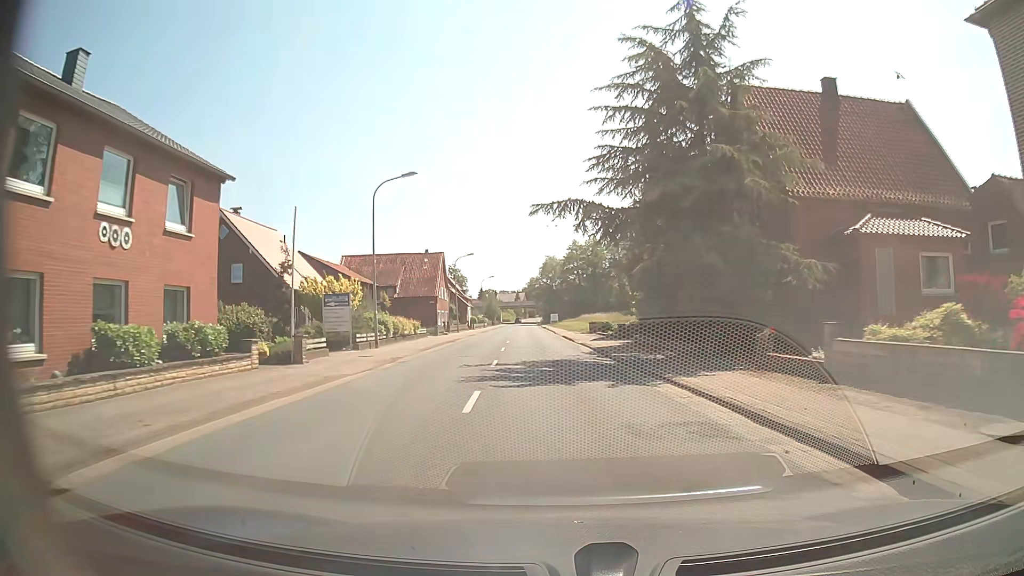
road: secondary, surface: asphalt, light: Day
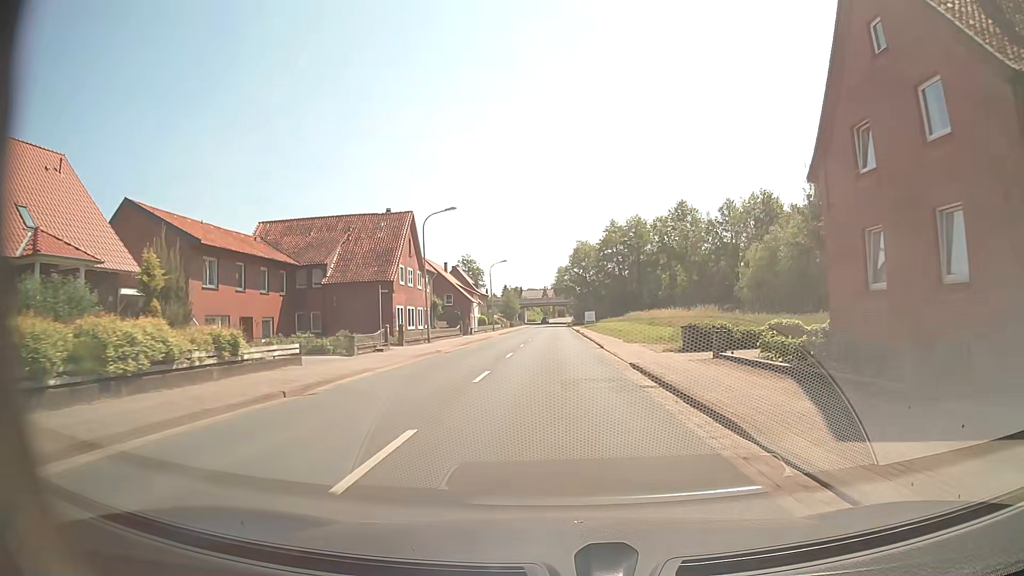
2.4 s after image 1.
(-0.7, +31.7) m; -3°
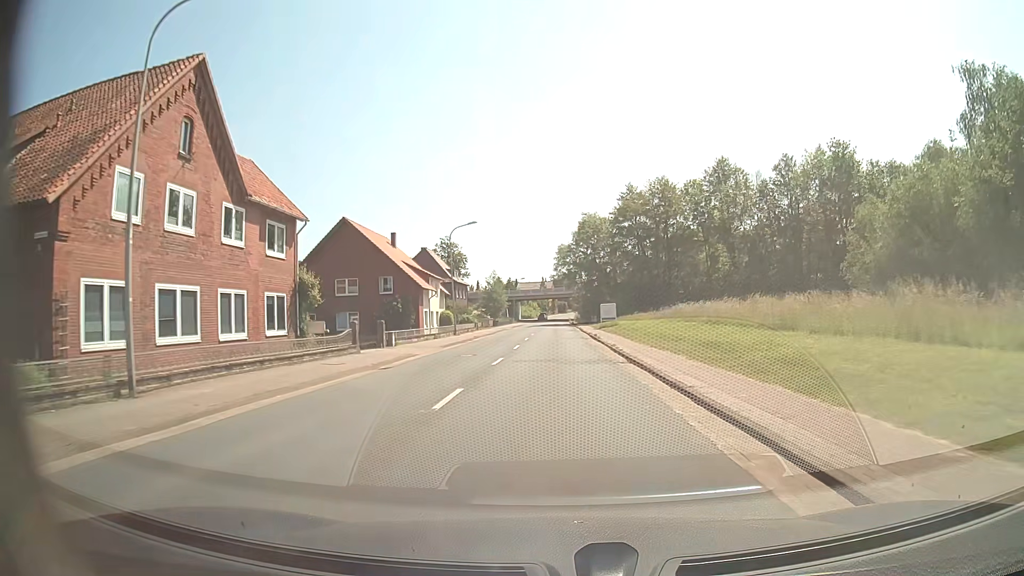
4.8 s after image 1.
(+0.2, +31.8) m; 0°
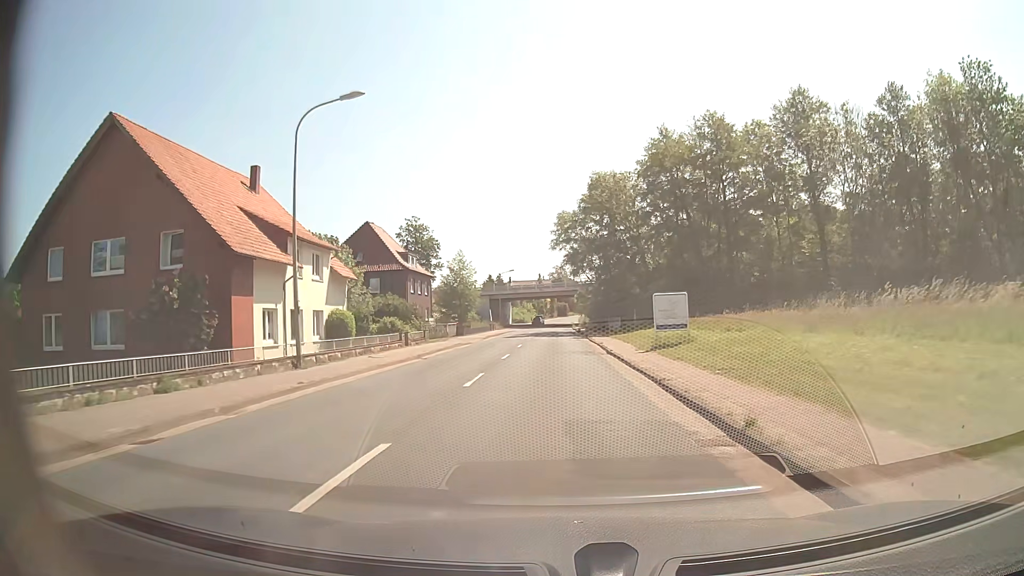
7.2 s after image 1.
(+0.1, +32.2) m; 0°
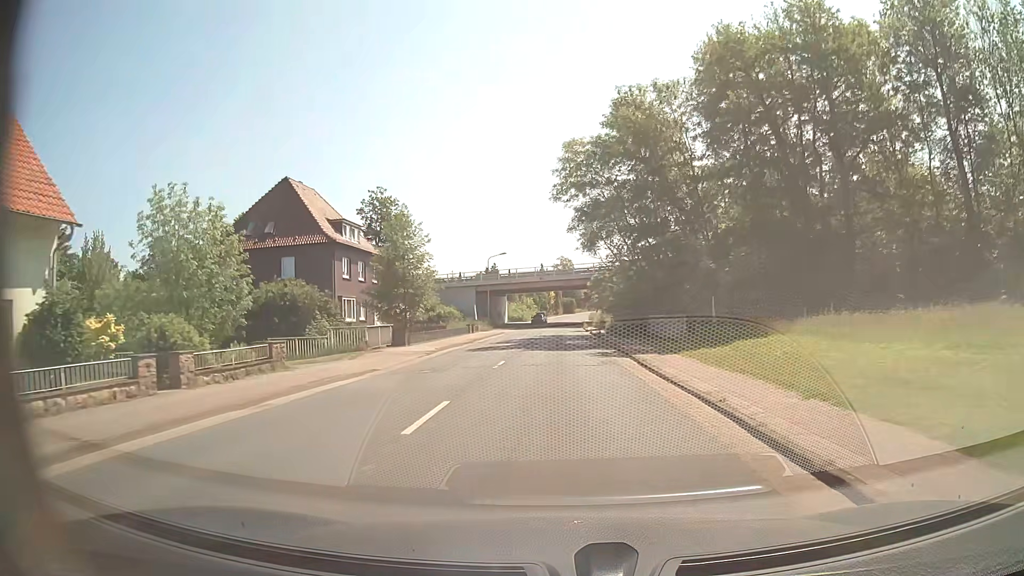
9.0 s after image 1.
(-0.1, +24.2) m; -1°
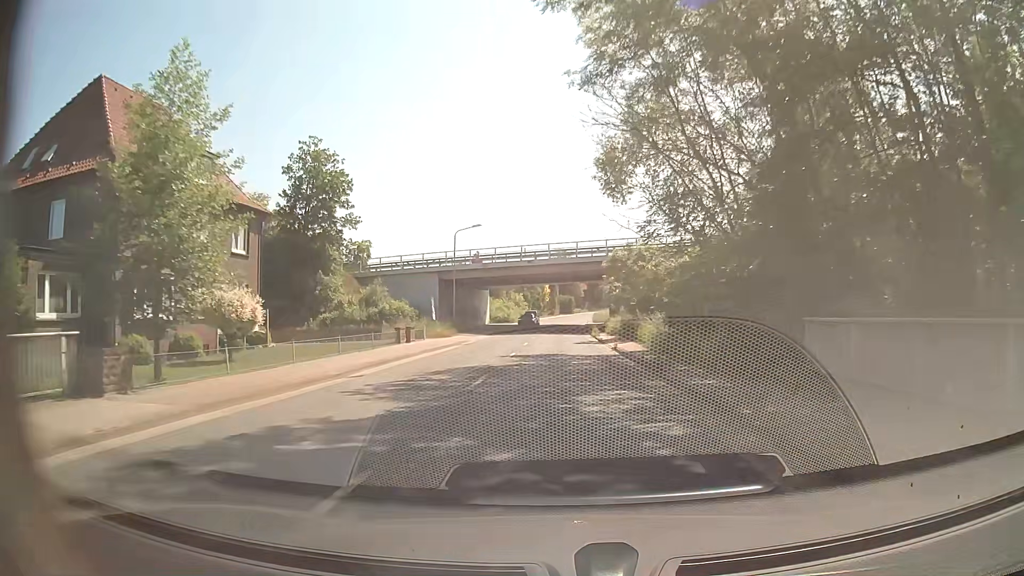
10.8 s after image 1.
(+0.1, +24.2) m; 0°
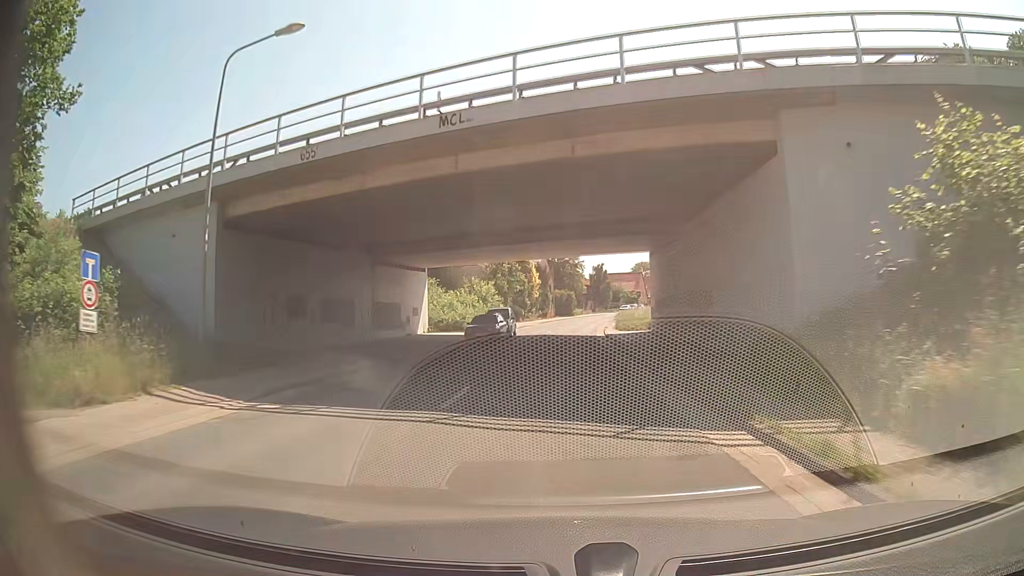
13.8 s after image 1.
(+0.3, +40.3) m; +1°
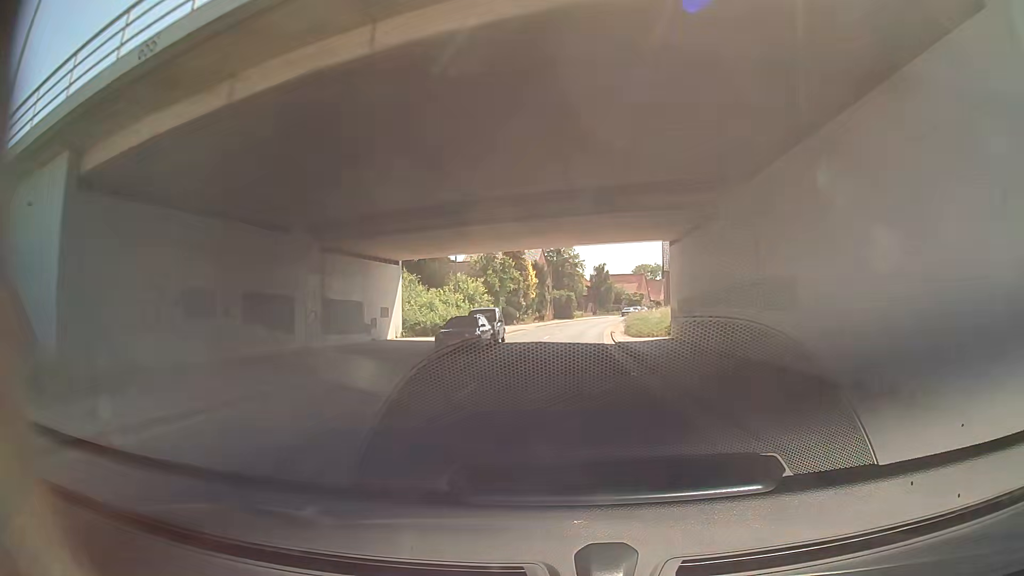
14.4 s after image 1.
(0.0, +8.0) m; 0°
(0, +10) (0, +20) (0, +30) (-1, +40) (0, +50) (+1, +60) (+2, +70) (+4, +80) (+6, +89) (+8, +99) m
